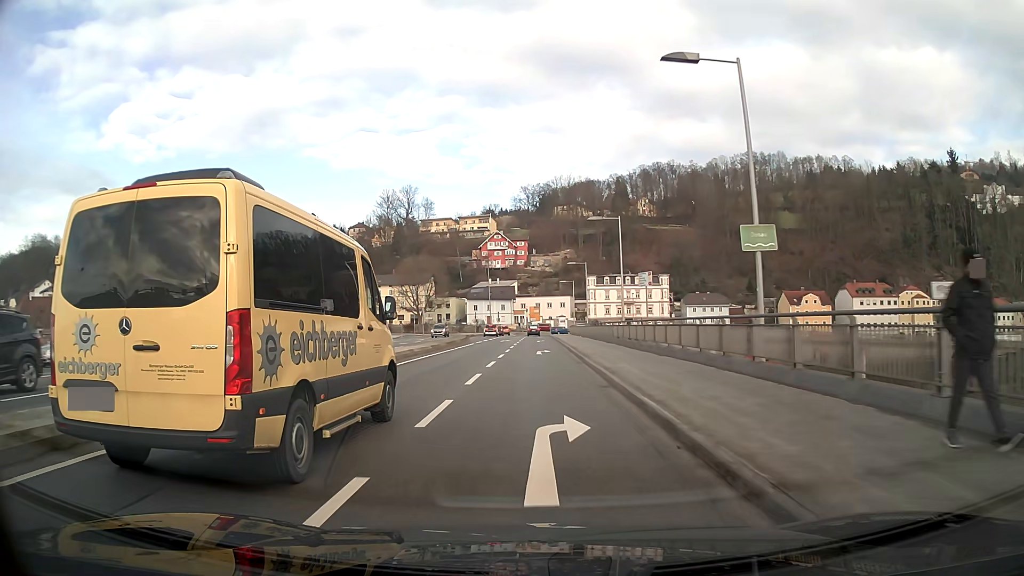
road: primary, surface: asphalt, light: Day
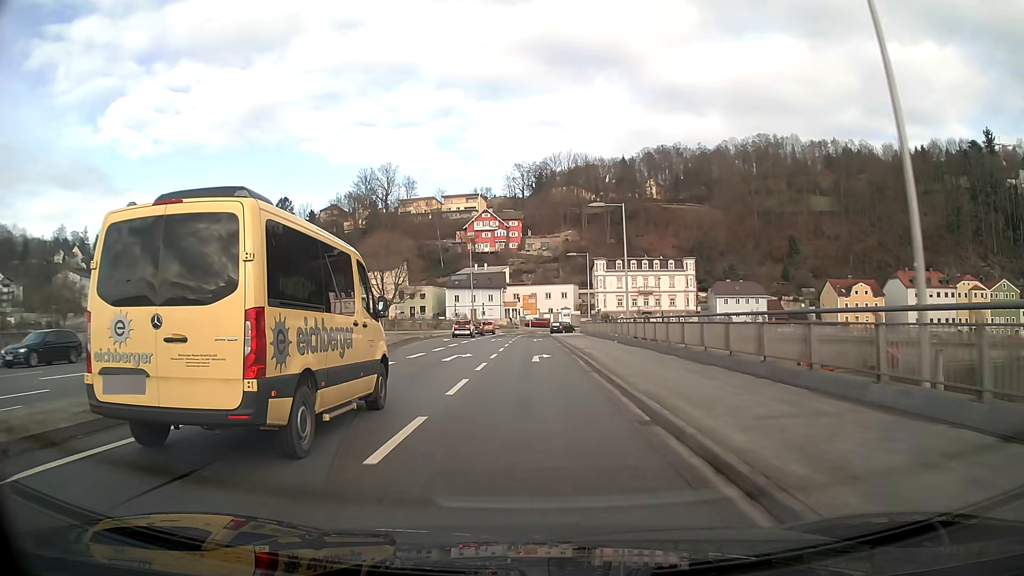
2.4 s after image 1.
(+0.1, +32.7) m; 0°
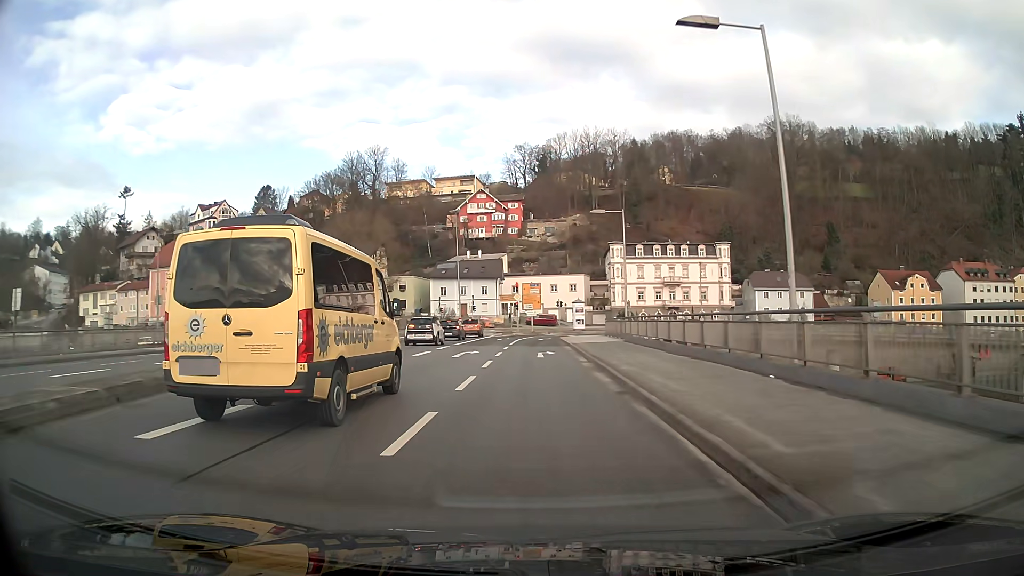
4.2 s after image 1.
(0.0, +23.6) m; 0°
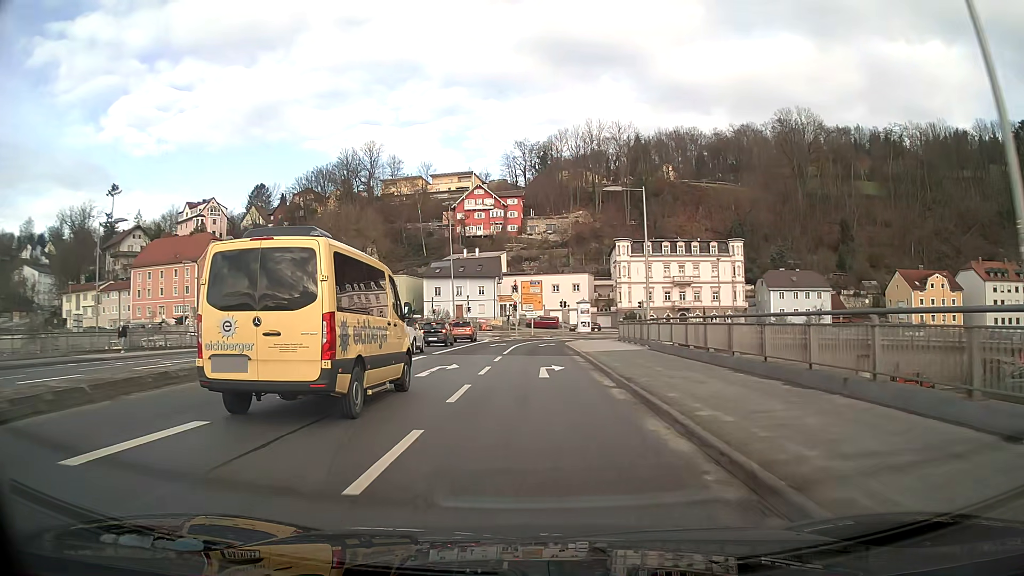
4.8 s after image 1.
(0.0, +7.4) m; 0°
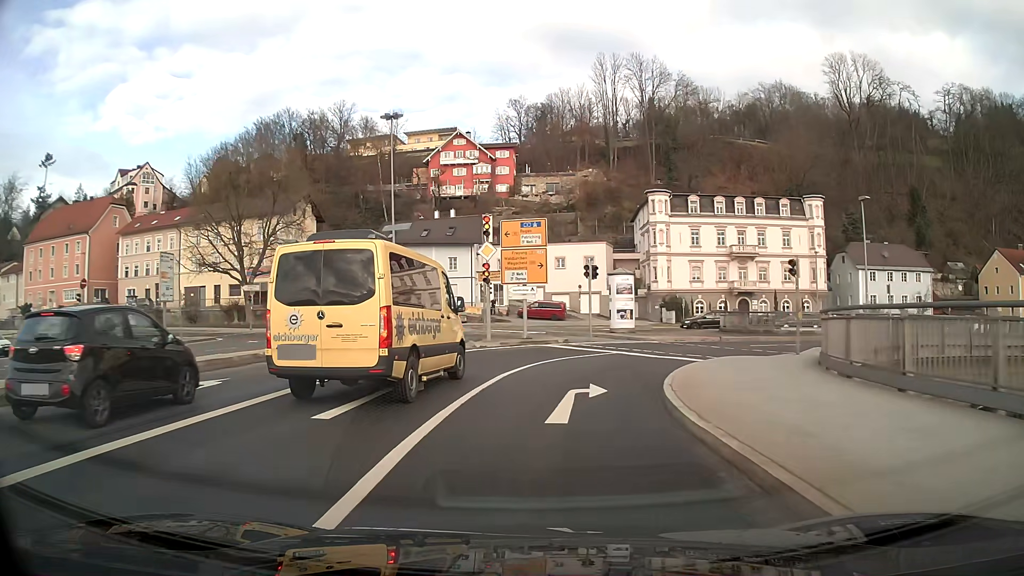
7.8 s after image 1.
(+0.1, +32.6) m; +1°
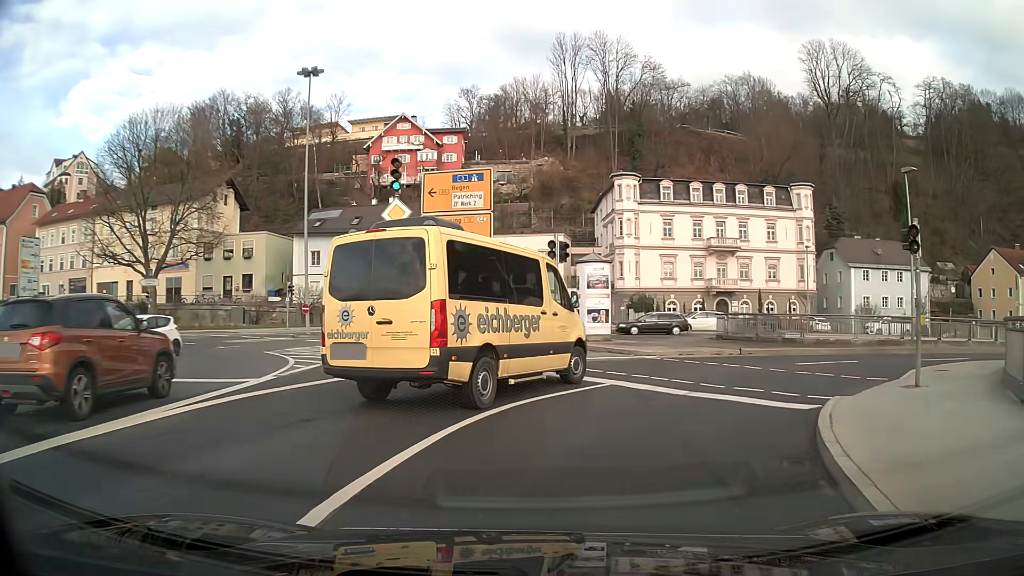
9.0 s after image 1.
(+0.4, +9.6) m; +7°
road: primary_link
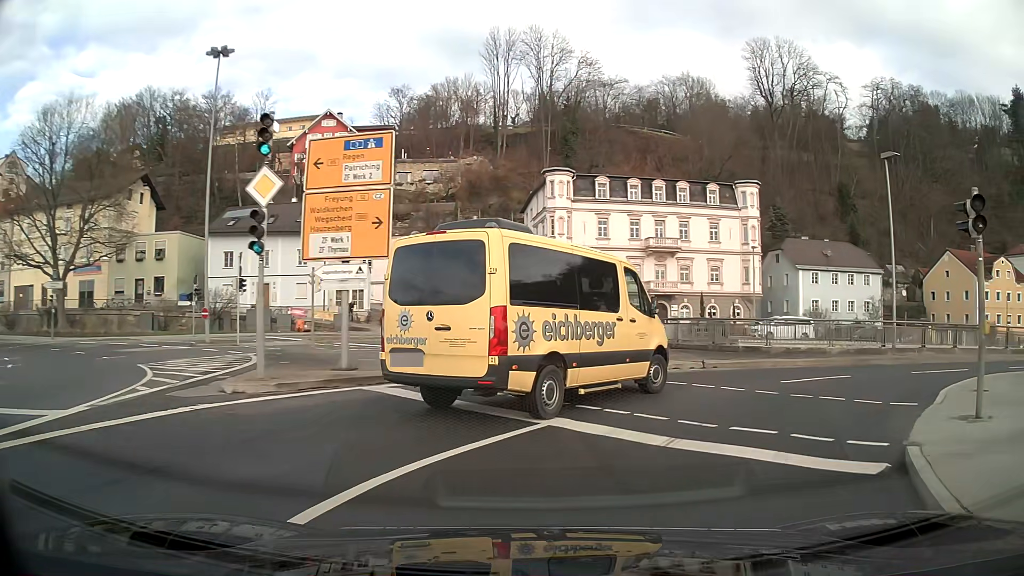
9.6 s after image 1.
(+0.2, +4.2) m; +8°
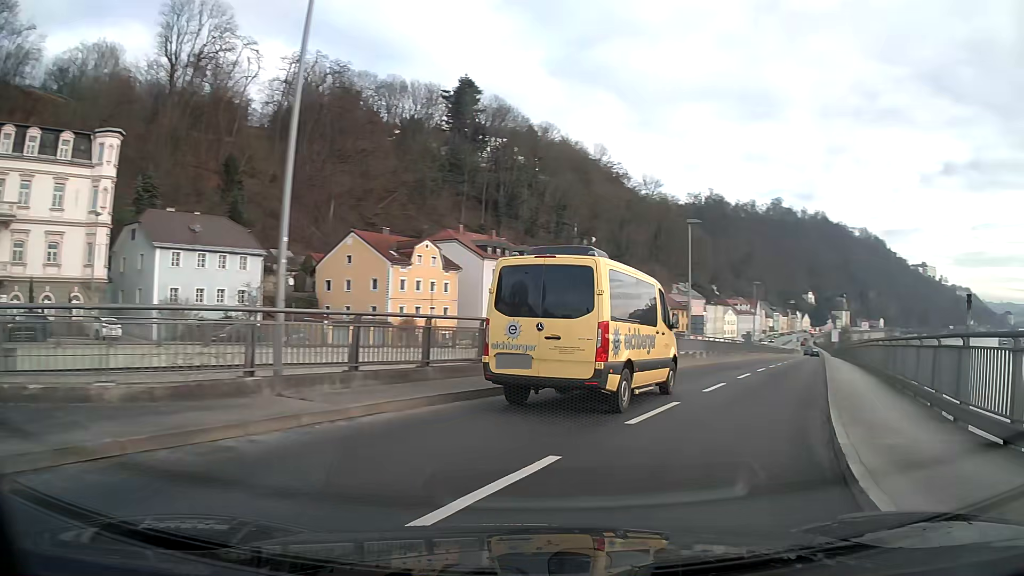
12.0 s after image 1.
(+7.1, +14.4) m; +54°
(+2, +10) (+5, +19) (+8, +29) (+12, +38) (+15, +48) (+18, +57) (+22, +66) (+25, +76) (+28, +85) (+31, +95) m
